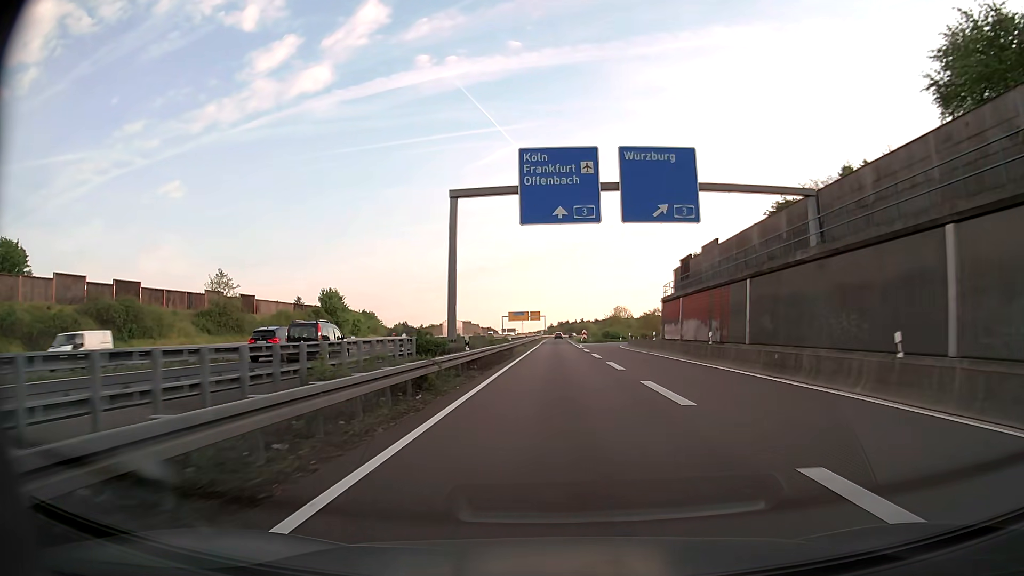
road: motorway_link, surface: asphalt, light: Day
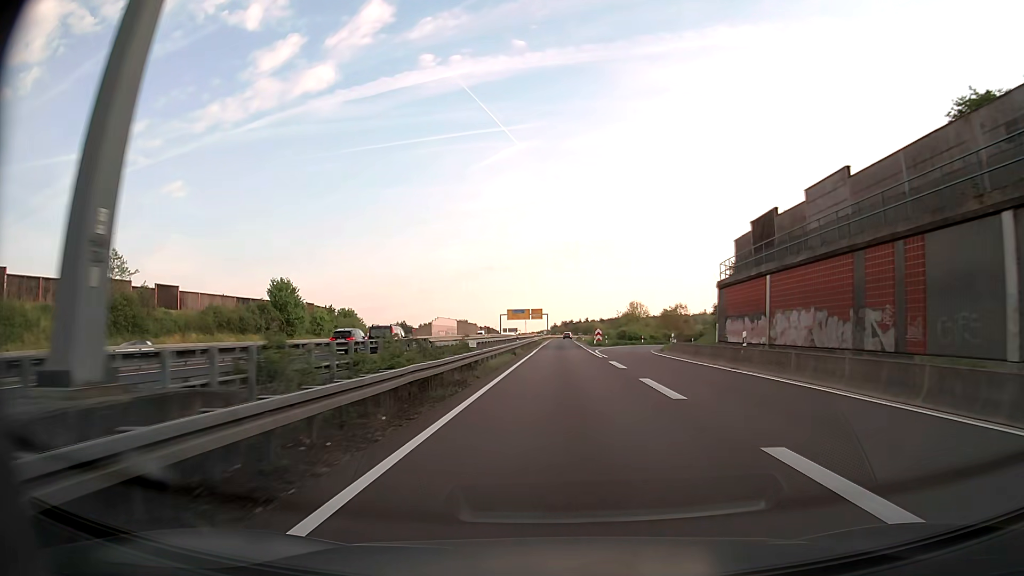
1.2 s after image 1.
(-0.1, +22.6) m; 0°
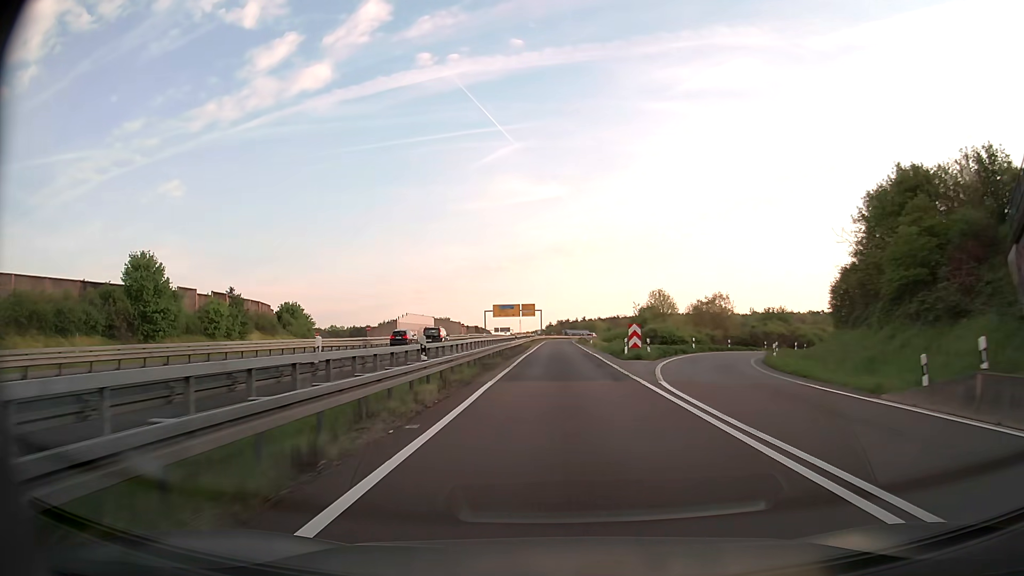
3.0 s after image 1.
(+0.1, +33.6) m; 0°
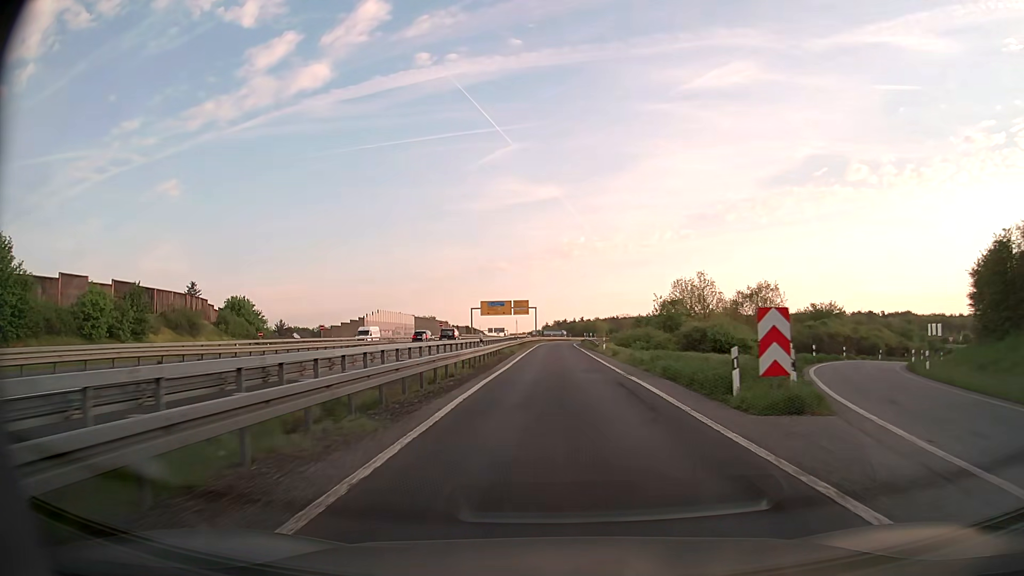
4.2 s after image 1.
(0.0, +22.2) m; 0°
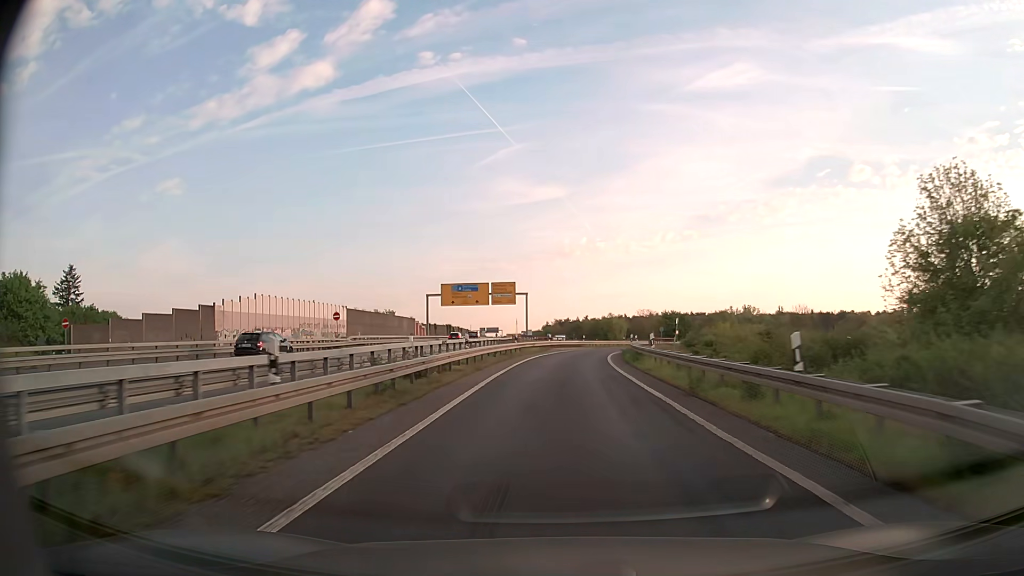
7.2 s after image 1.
(+0.1, +55.1) m; 0°
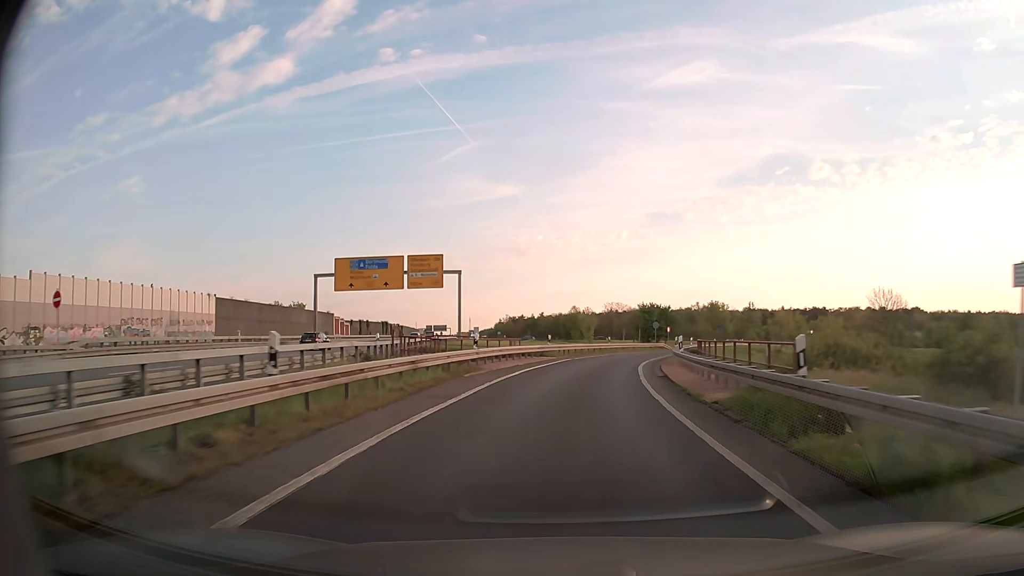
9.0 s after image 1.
(+0.7, +32.7) m; +3°
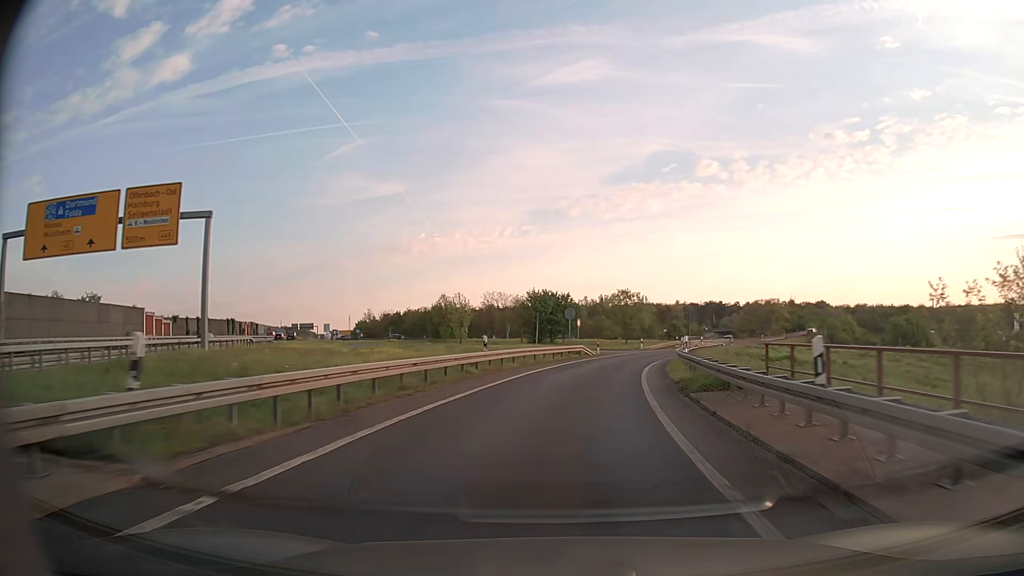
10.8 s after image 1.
(+2.6, +32.5) m; +10°
(0, +10) (+1, +20) (+3, +30) (+5, +40) (+7, +49) (+11, +59) (+14, +68) (+19, +77) (+23, +86) (+28, +95) m
